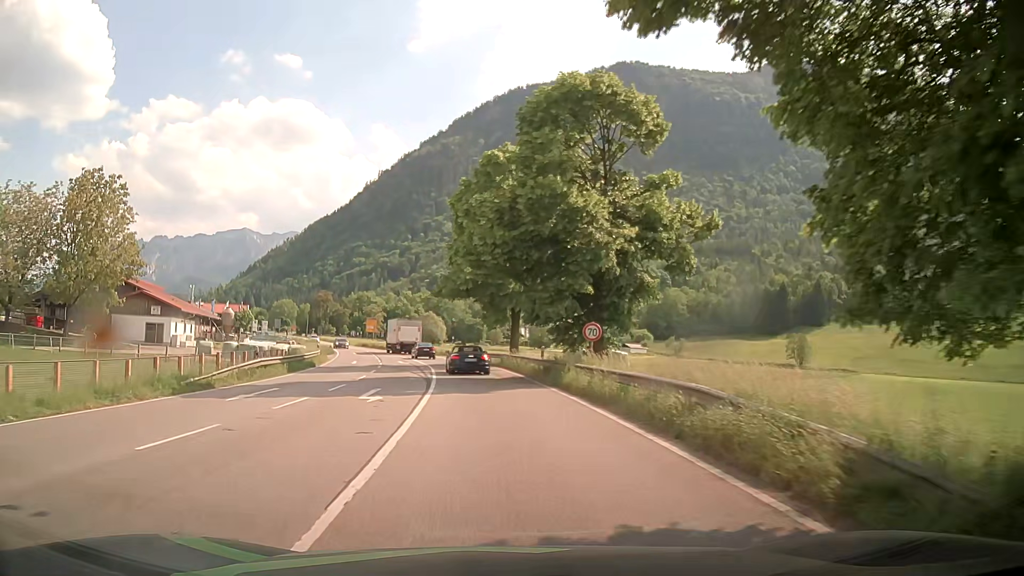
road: primary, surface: asphalt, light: Day
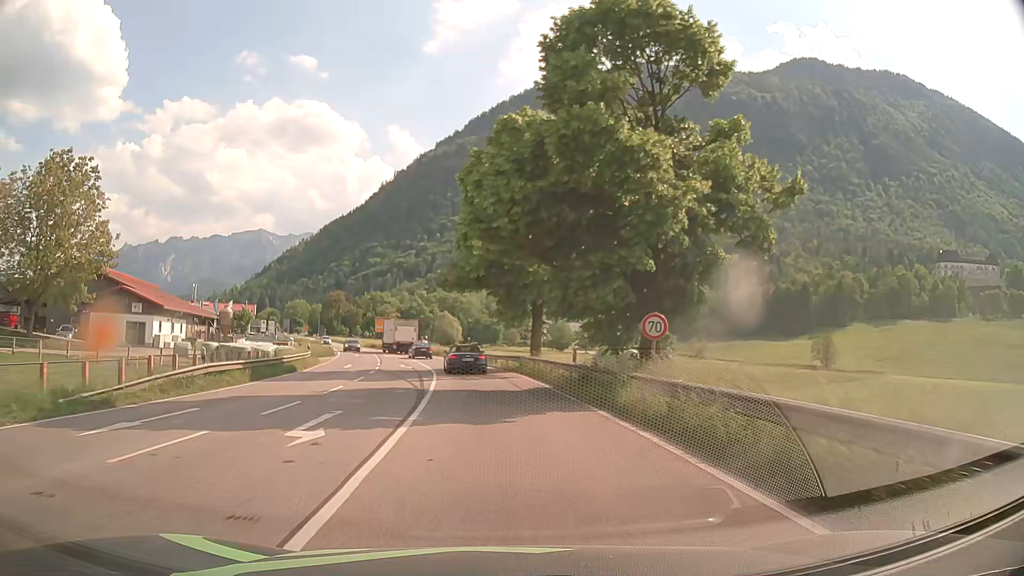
(0.0, +7.1) m; 0°
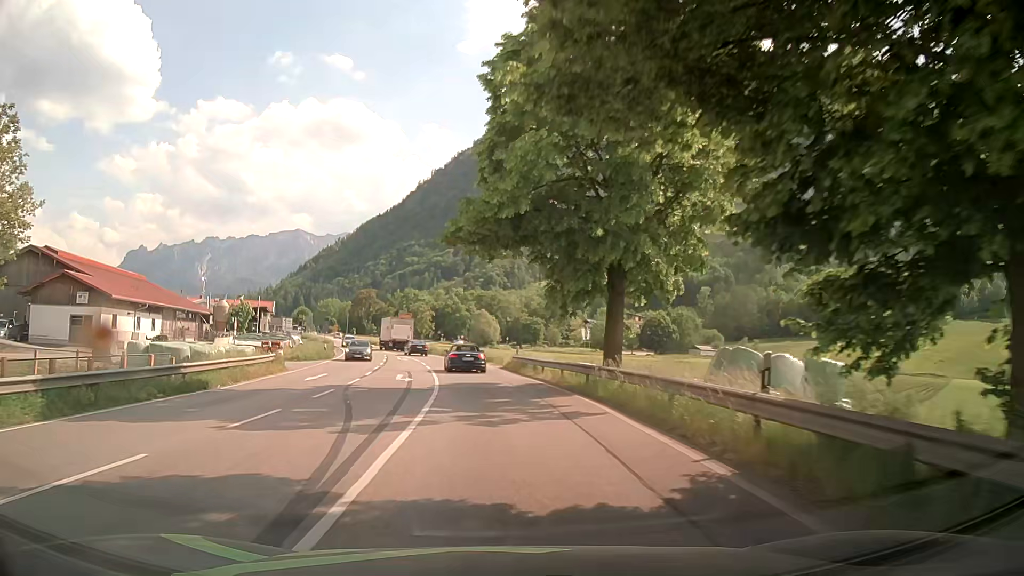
(-0.4, +14.7) m; -3°
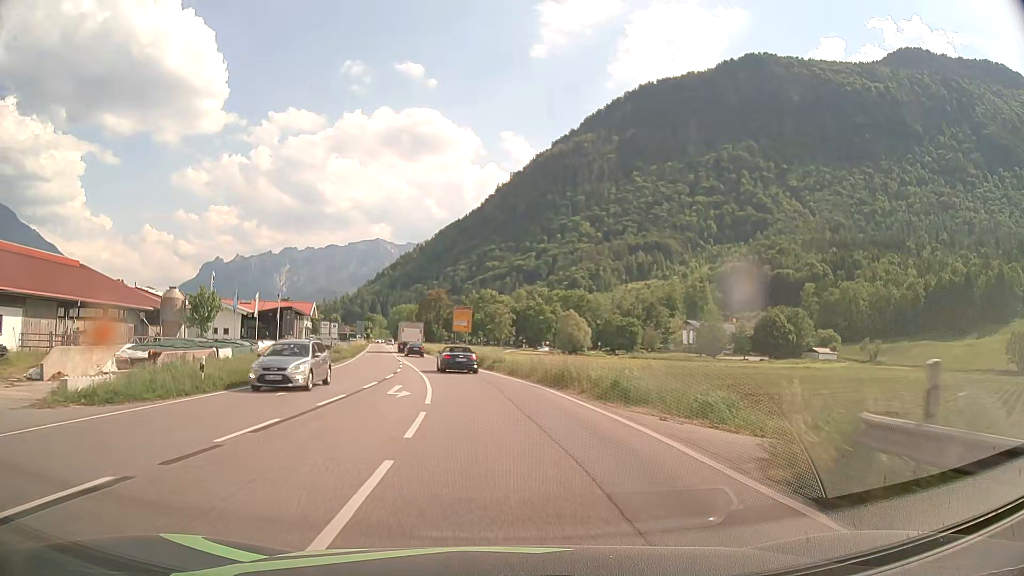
(-2.0, +31.6) m; -7°
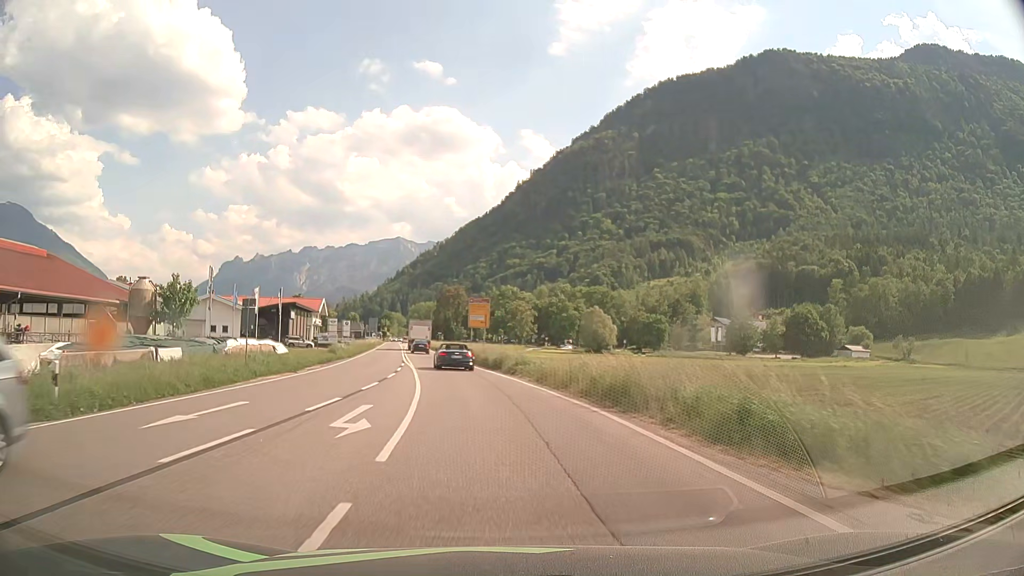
(-0.2, +8.3) m; -2°
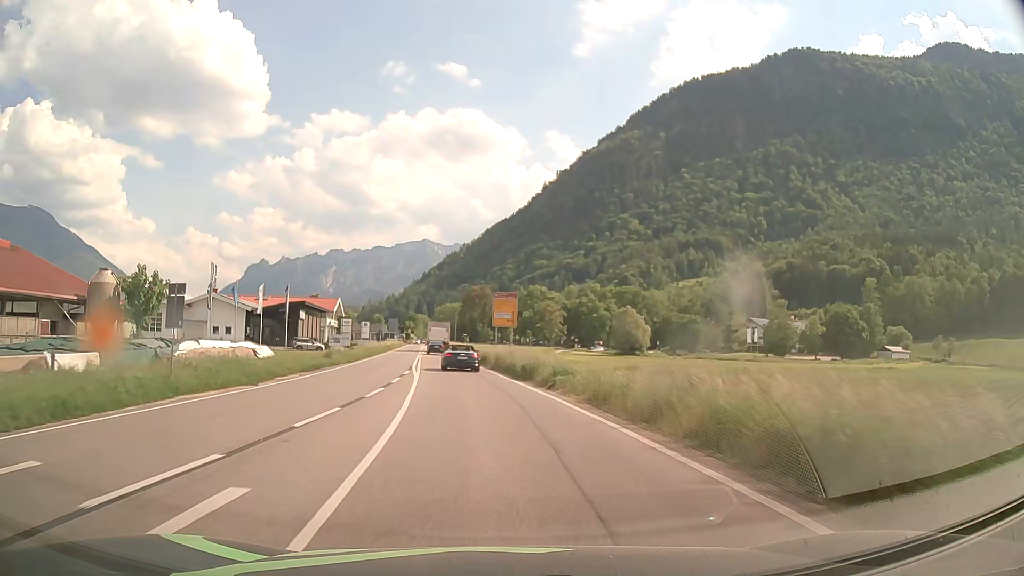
(-0.2, +8.4) m; -2°
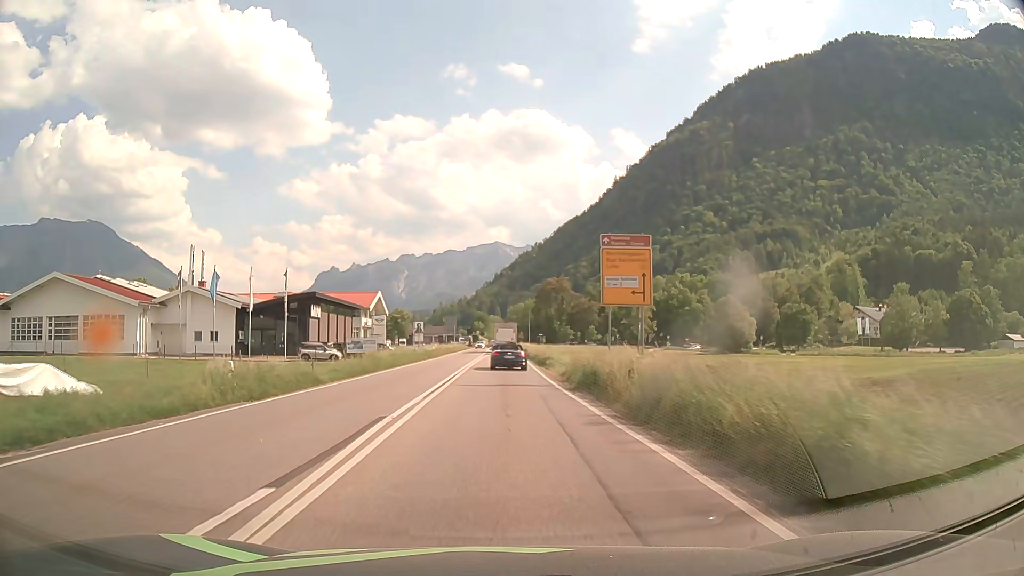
(-1.5, +25.9) m; -6°
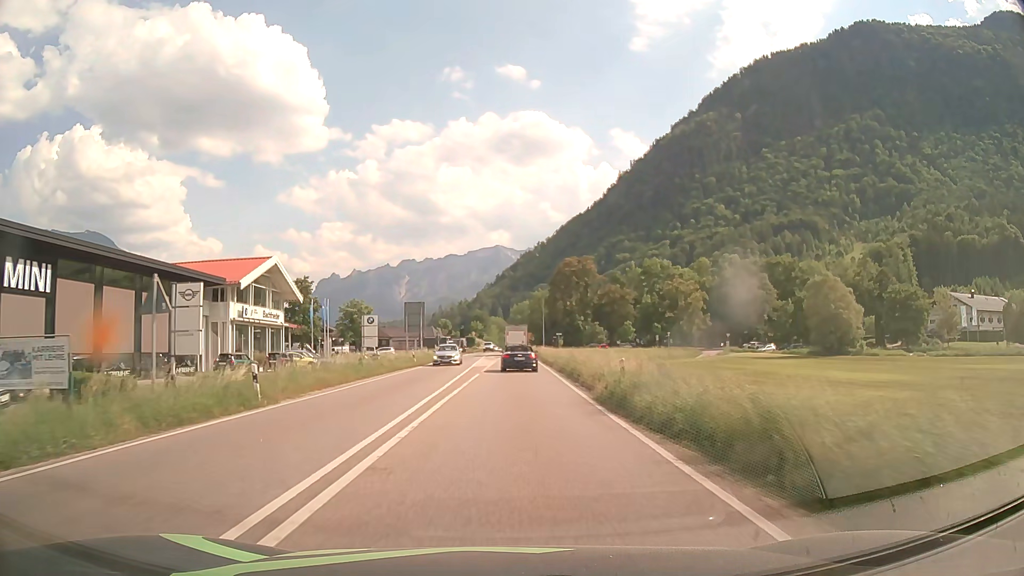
(-0.4, +45.1) m; 0°
(0, +10) (0, +20) (0, +30) (0, +40) (+1, +50) (+1, +60) (+1, +70) (+1, +80) (+1, +90) (+1, +100) m
